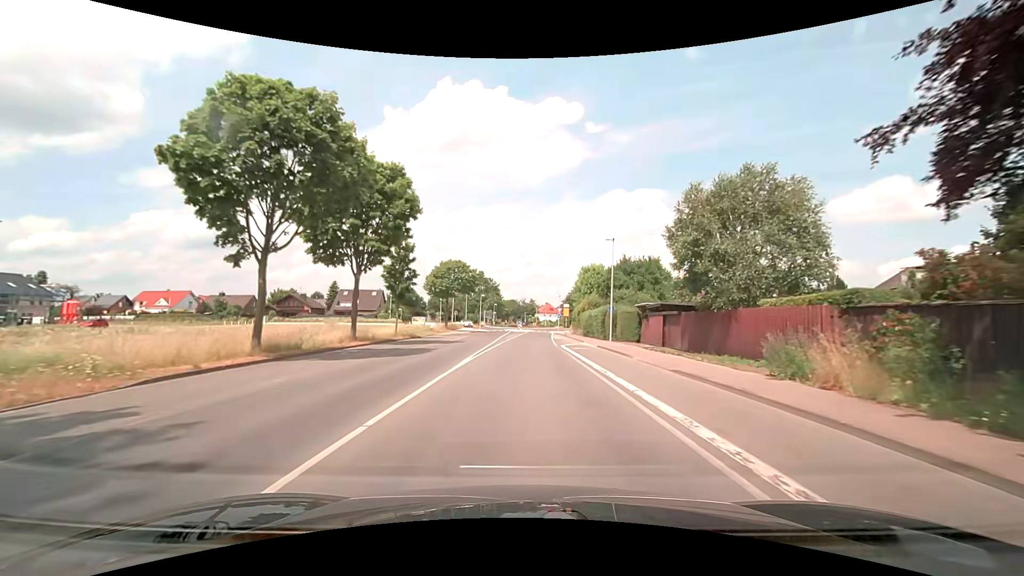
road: secondary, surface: asphalt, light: Day
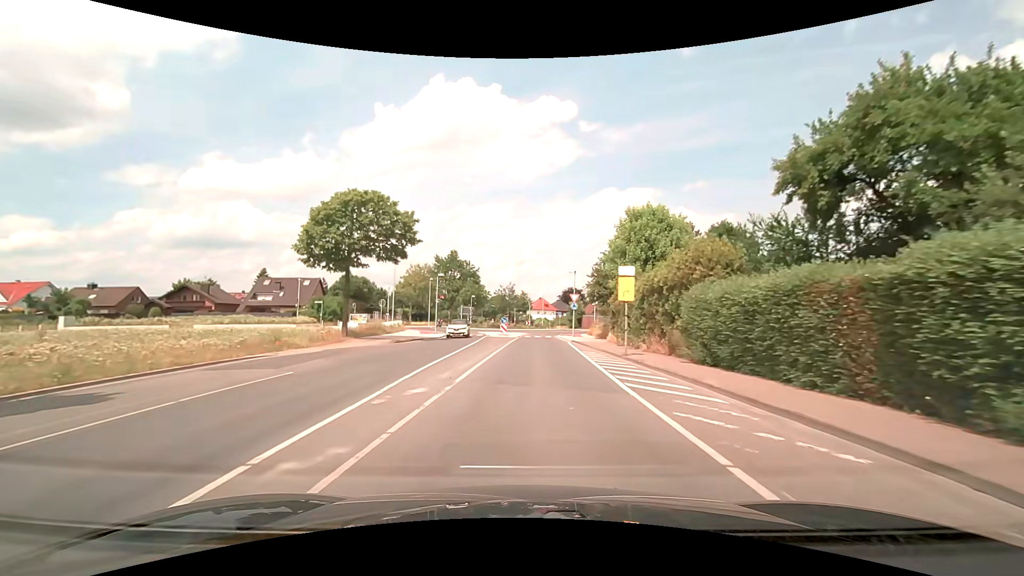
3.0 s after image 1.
(+0.3, +37.3) m; +1°
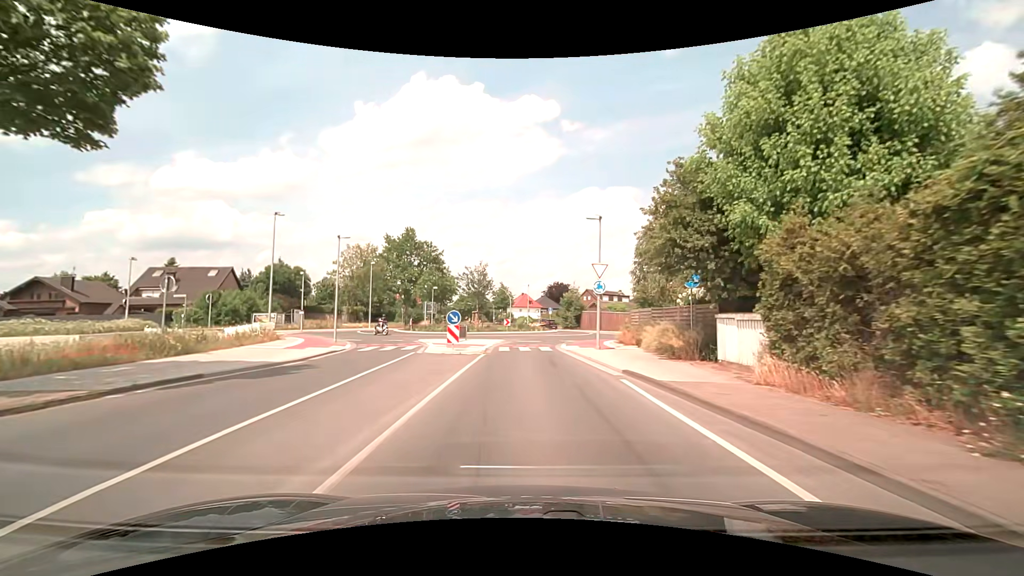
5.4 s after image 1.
(+0.5, +23.6) m; +3°
(0, +10) (0, +20) (0, +30) (+4, +39) (+7, +49) (+4, +58) (-1, +66) (-4, +76) (-5, +86) (-6, +96) m
